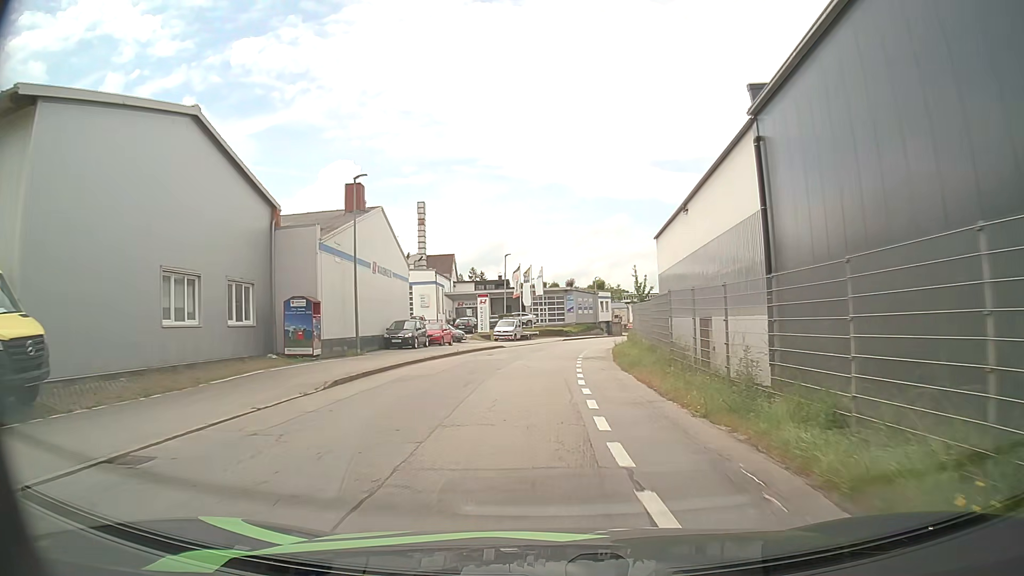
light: Day
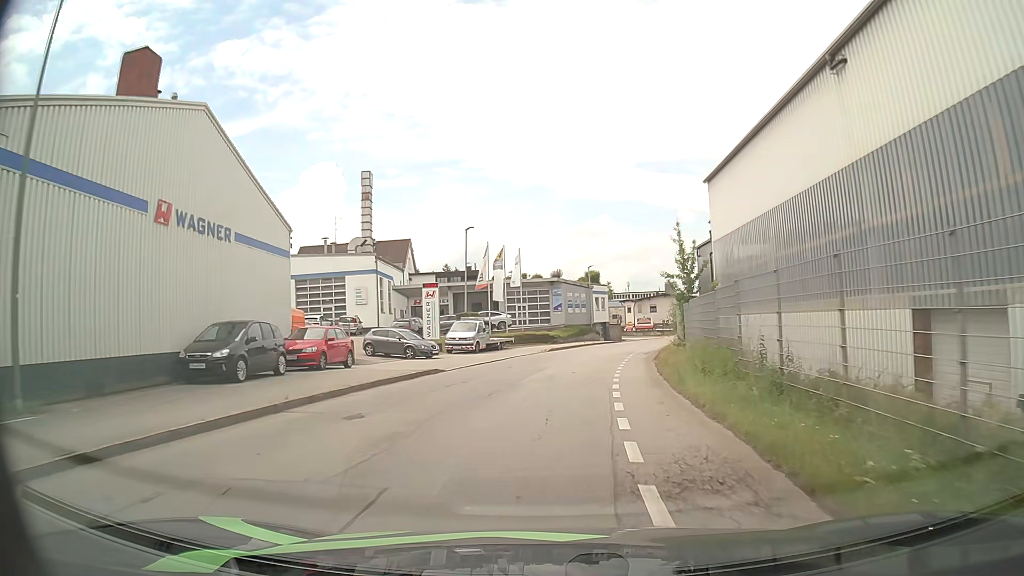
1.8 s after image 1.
(0.0, +19.9) m; +1°
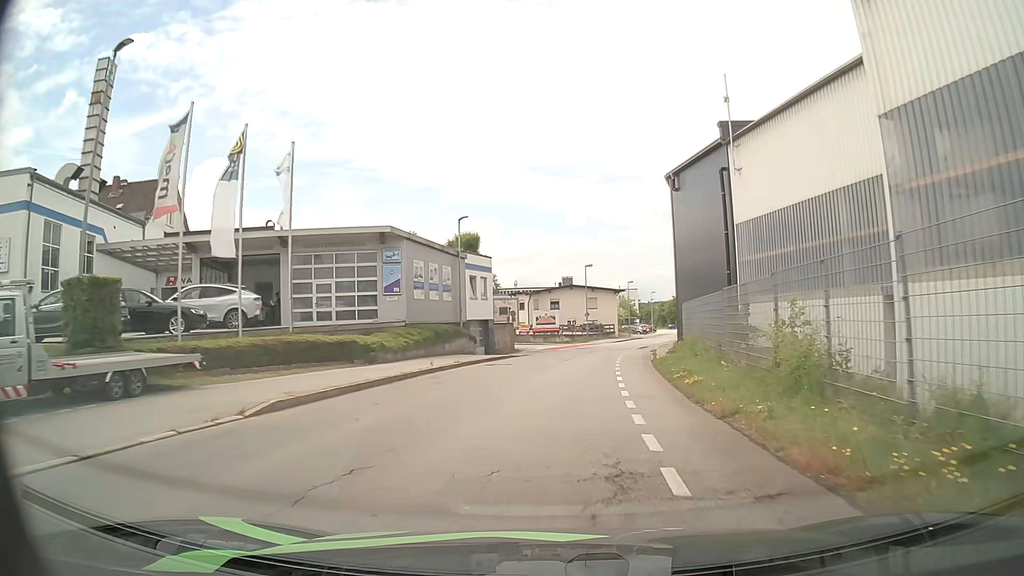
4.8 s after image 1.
(+1.8, +31.8) m; +8°
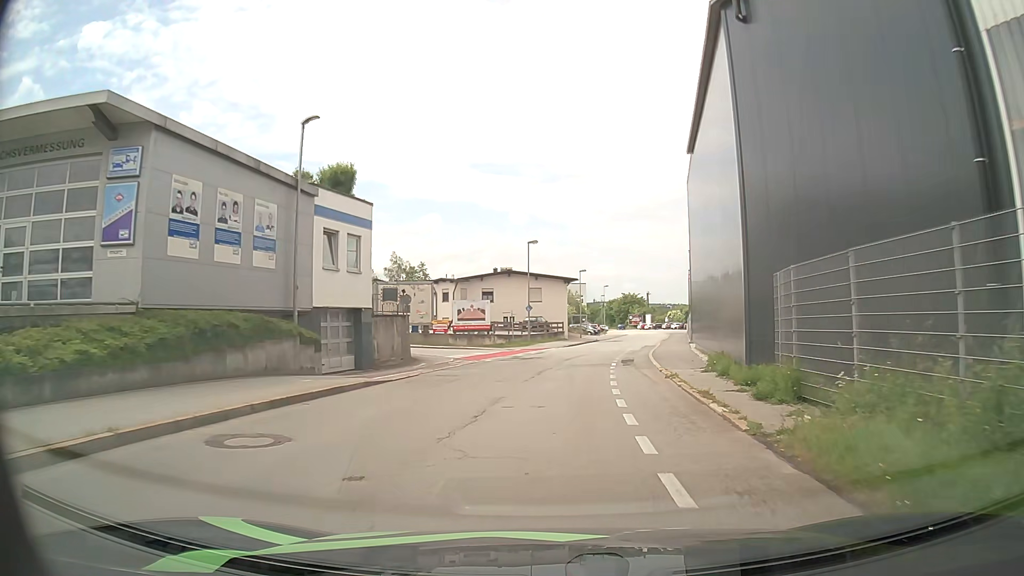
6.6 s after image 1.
(+0.9, +18.6) m; +6°
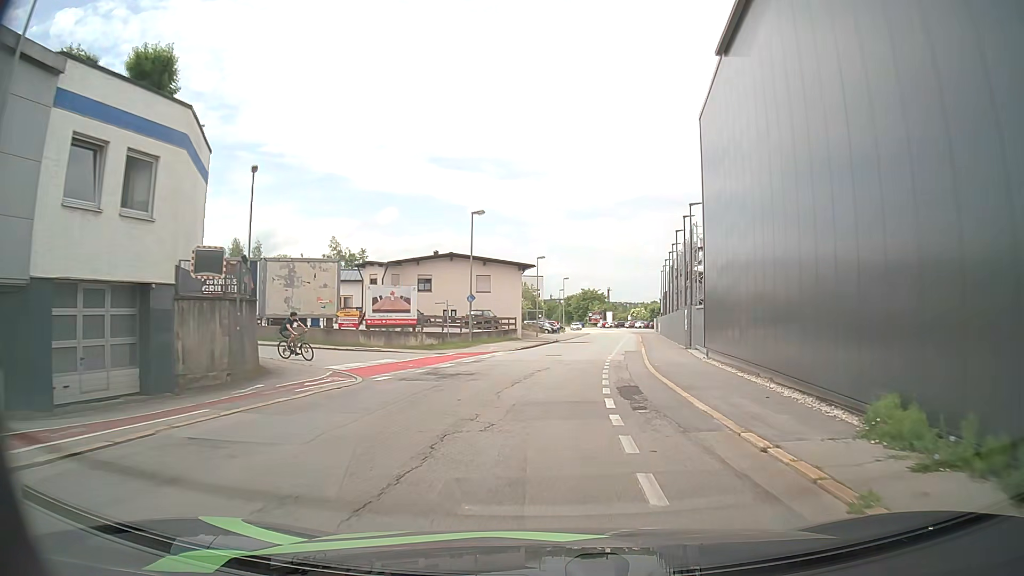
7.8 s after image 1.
(+0.4, +12.2) m; +4°
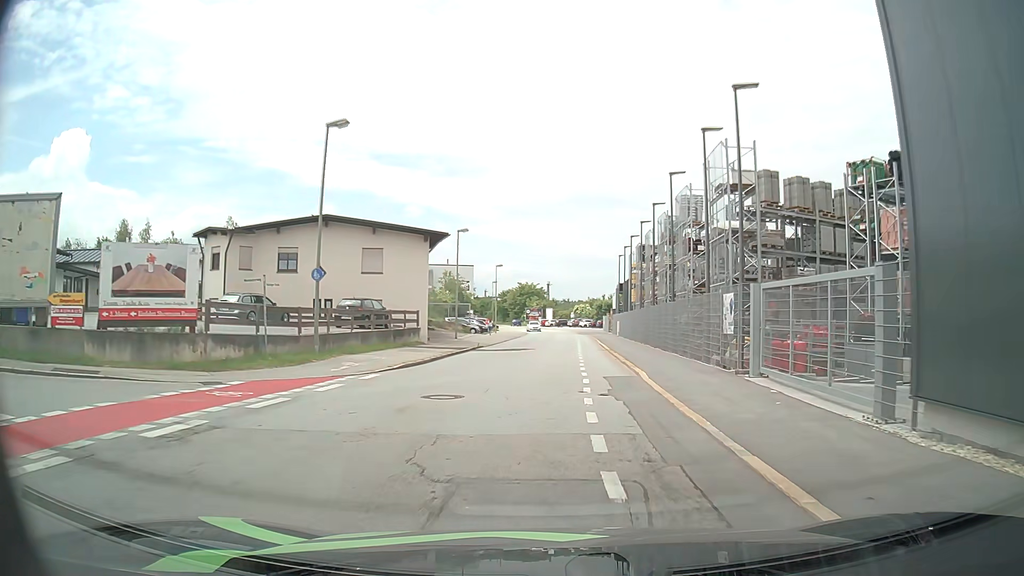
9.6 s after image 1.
(+0.9, +18.1) m; +5°
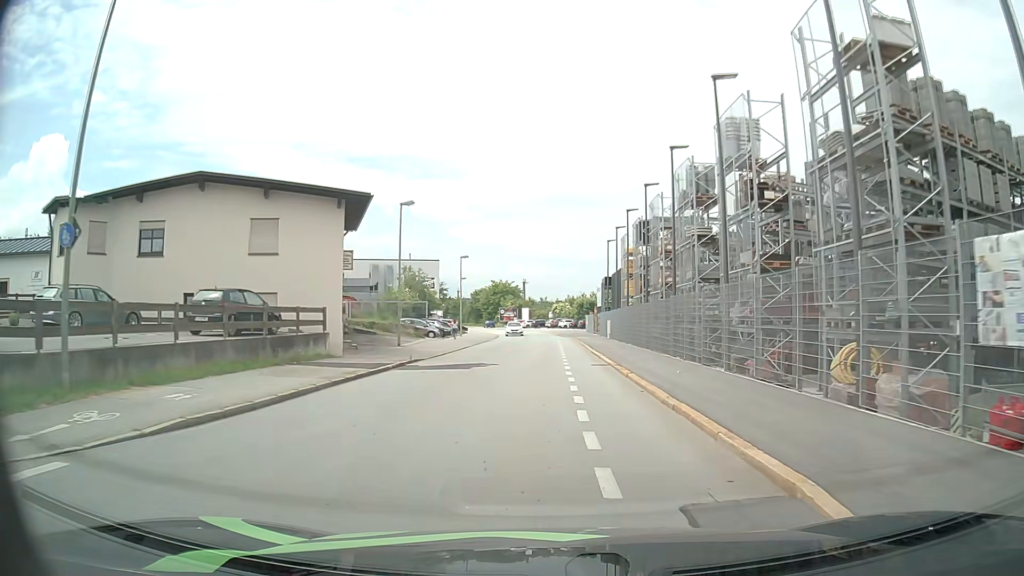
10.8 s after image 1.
(+0.3, +12.1) m; +2°
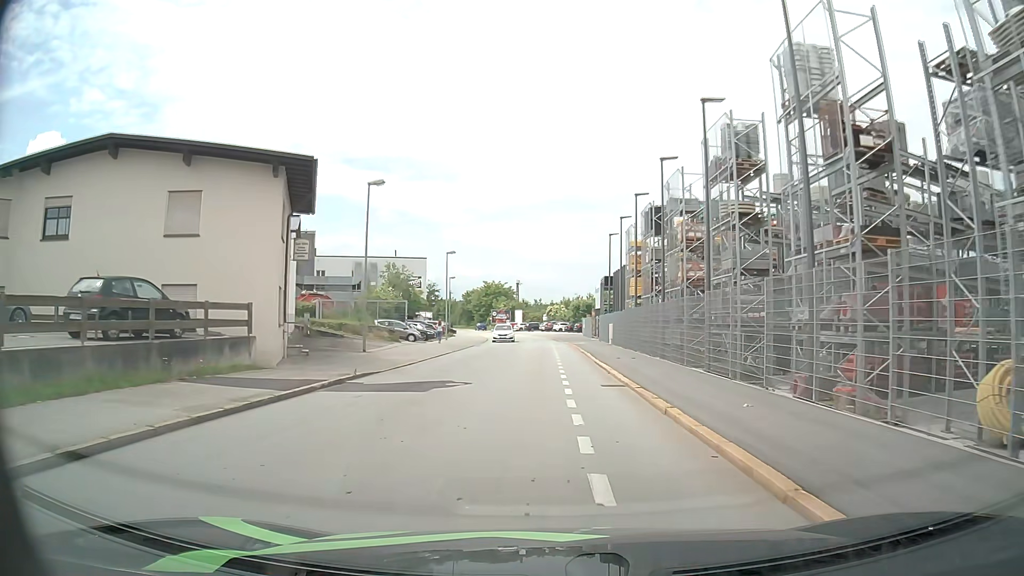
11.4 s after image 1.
(0.0, +6.0) m; +1°
(0, +10) (0, +20) (0, +30) (0, +40) (-1, +50) (-1, +60) (-2, +70) (-3, +80) (-5, +90) (-7, +99) m
